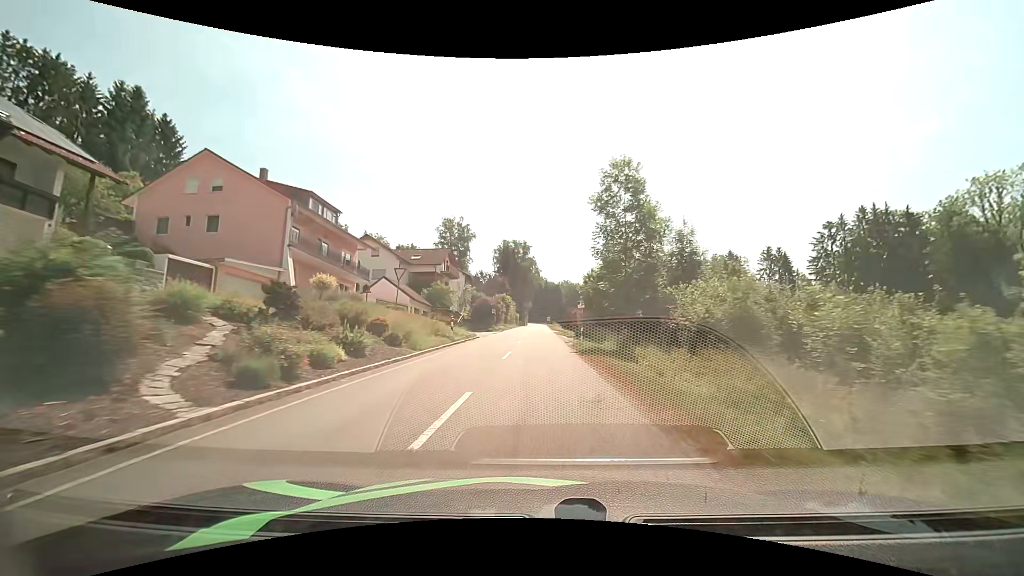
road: tertiary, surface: asphalt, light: Day
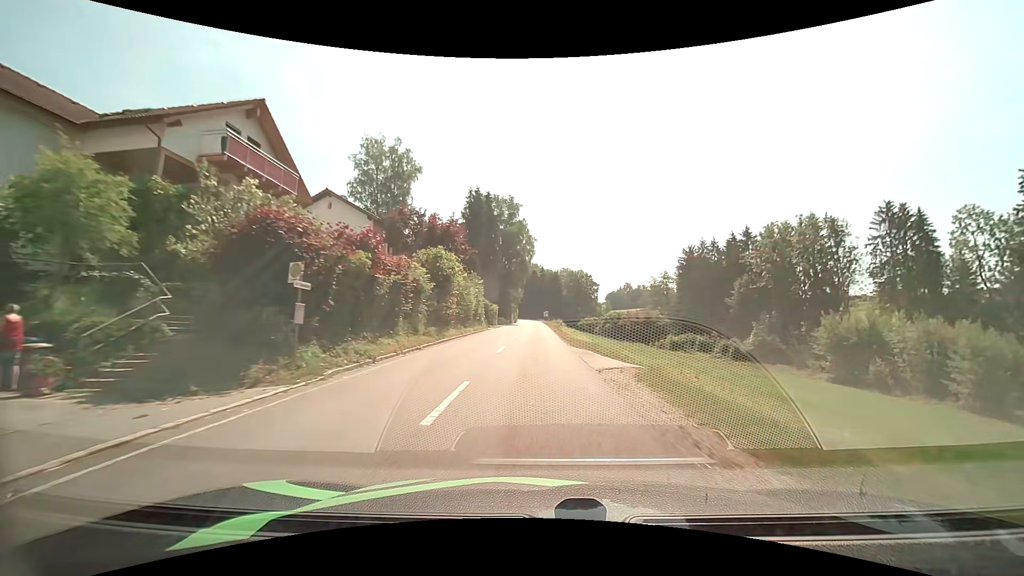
(+0.3, +47.8) m; +1°
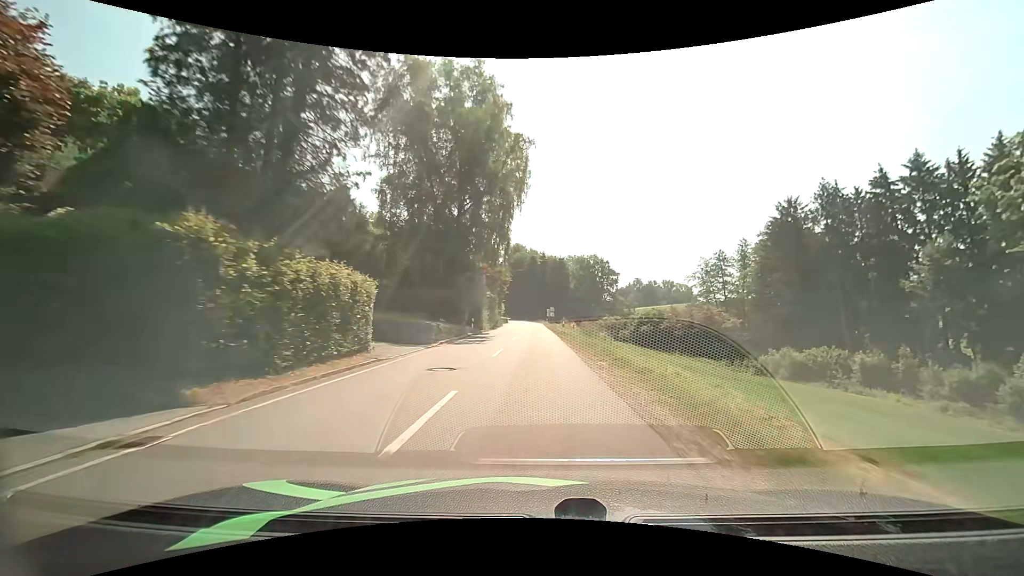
(0.0, +50.0) m; 0°
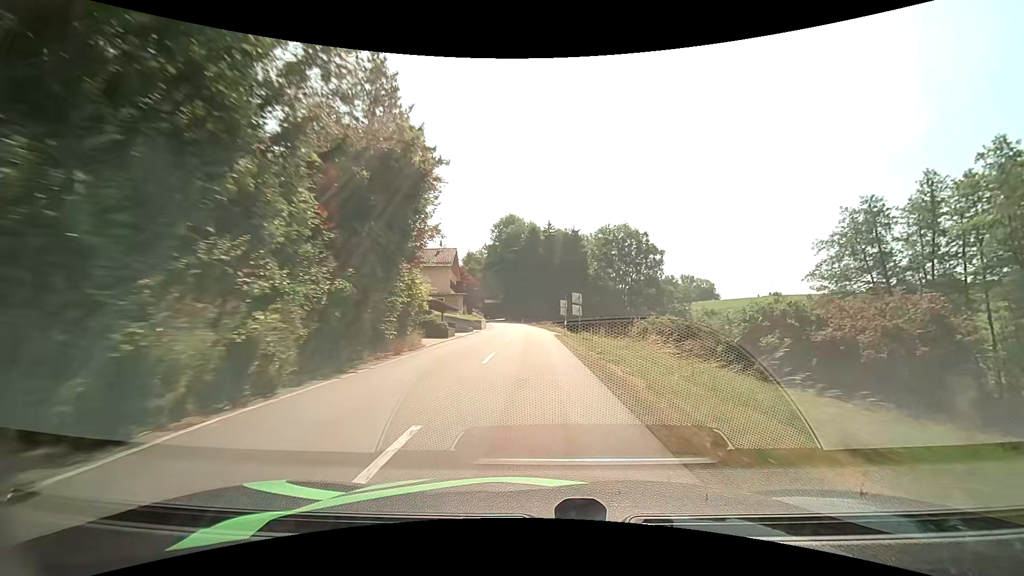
(-0.2, +51.2) m; 0°
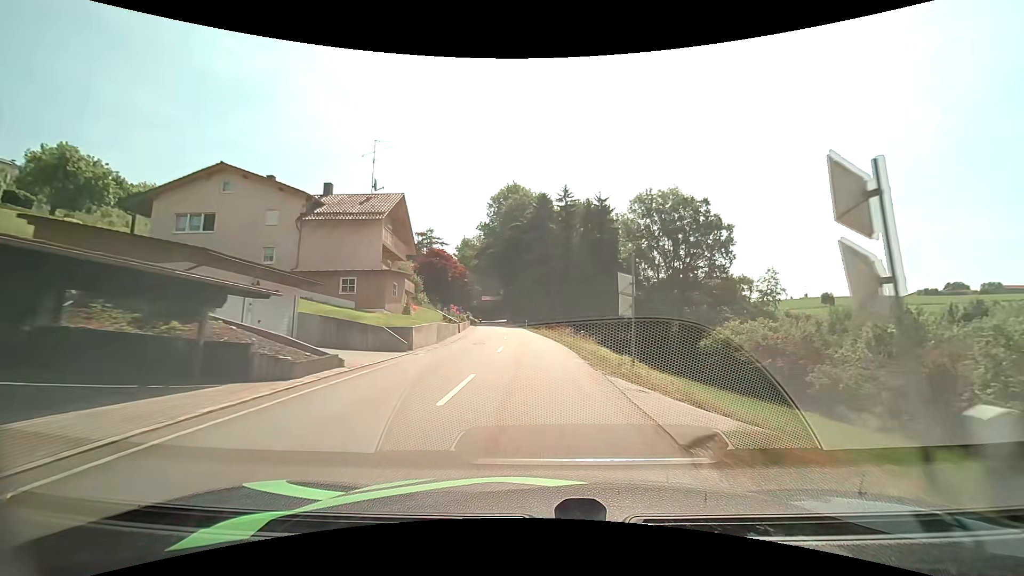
(-0.3, +30.5) m; -1°
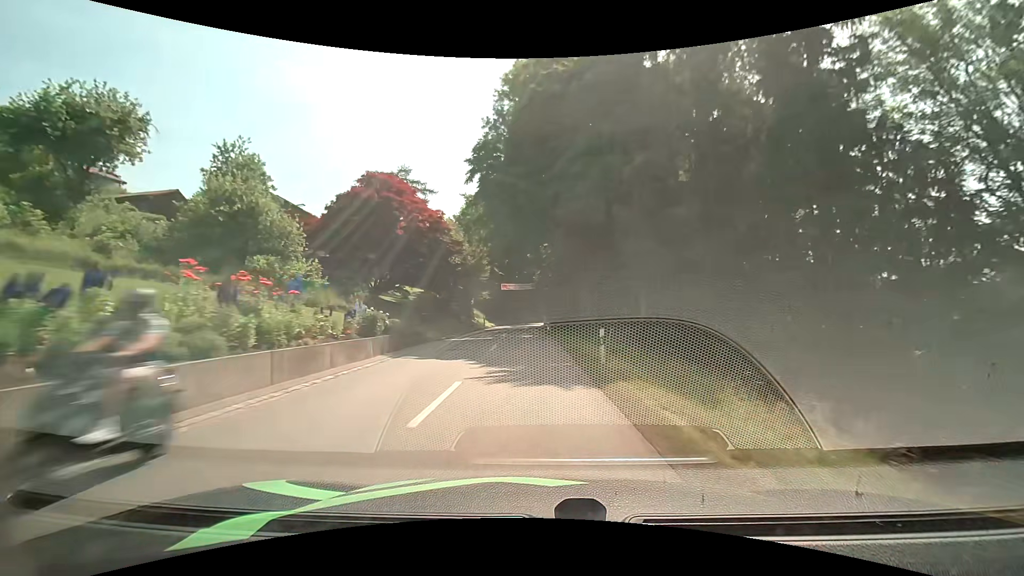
(-1.7, +50.2) m; -5°
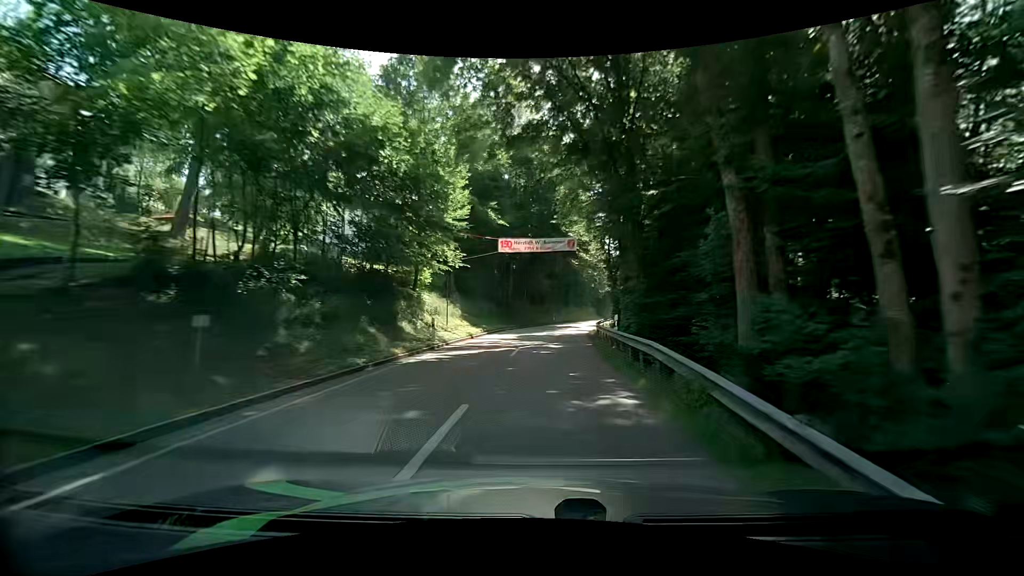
(-1.3, +39.4) m; -6°
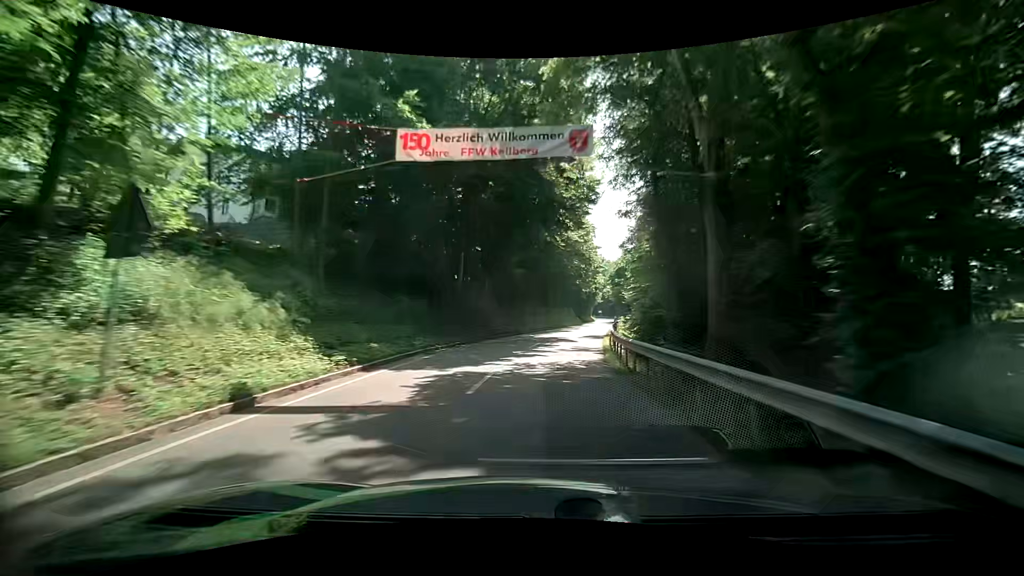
(+1.2, +19.0) m; +4°
(0, +10) (+1, +20) (+3, +30) (+5, +40) (+7, +49) (+9, +59) (+11, +69) (+13, +79) (+15, +89) (+16, +99) m
